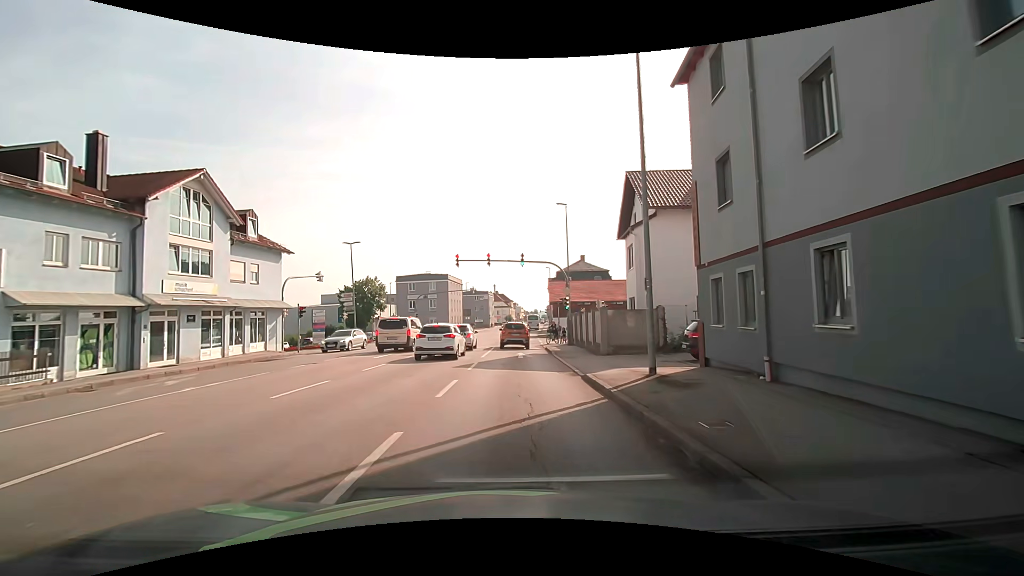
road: tertiary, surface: asphalt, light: Day
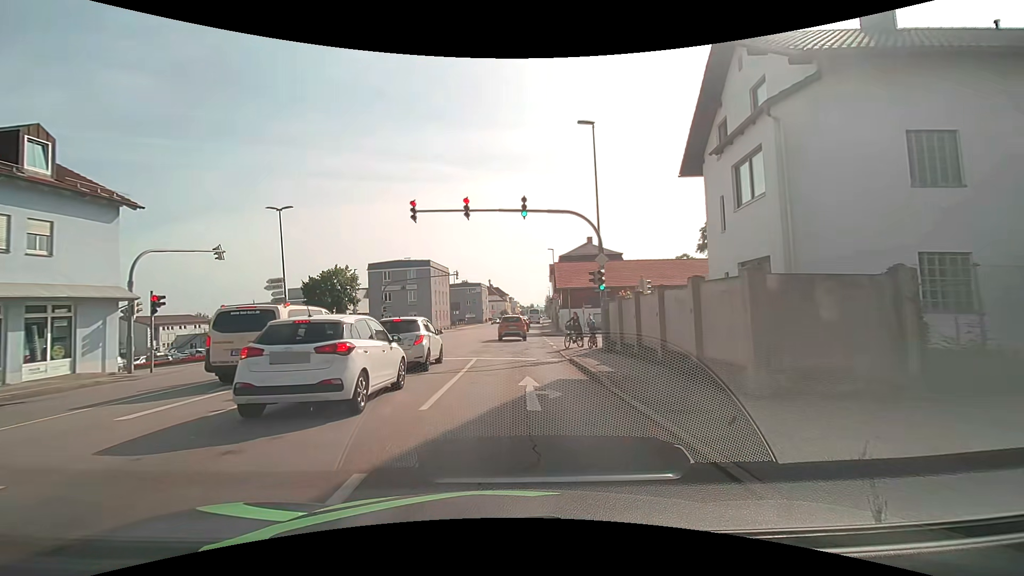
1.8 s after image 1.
(0.0, +14.0) m; +1°
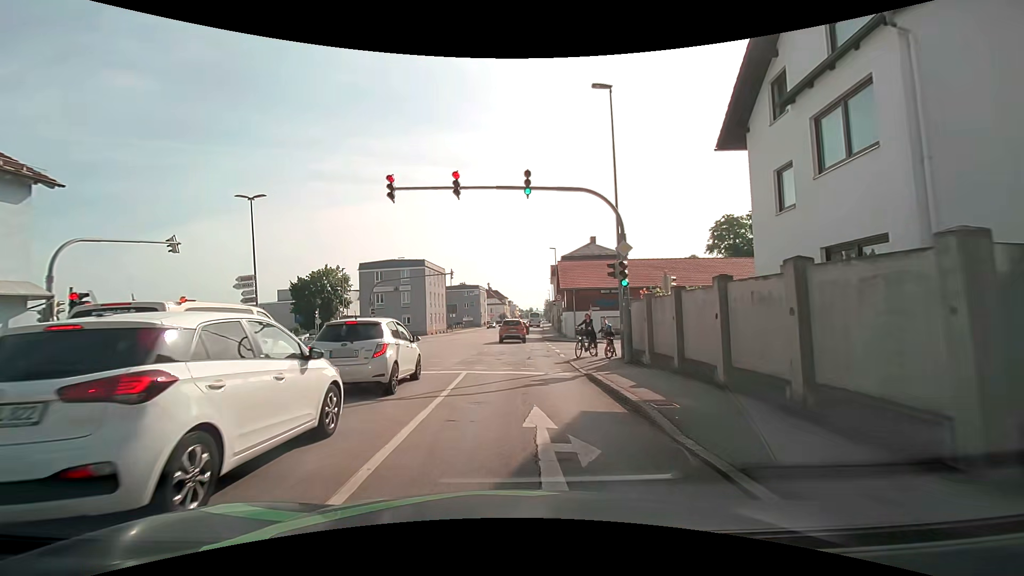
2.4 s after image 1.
(-0.1, +3.8) m; 0°
